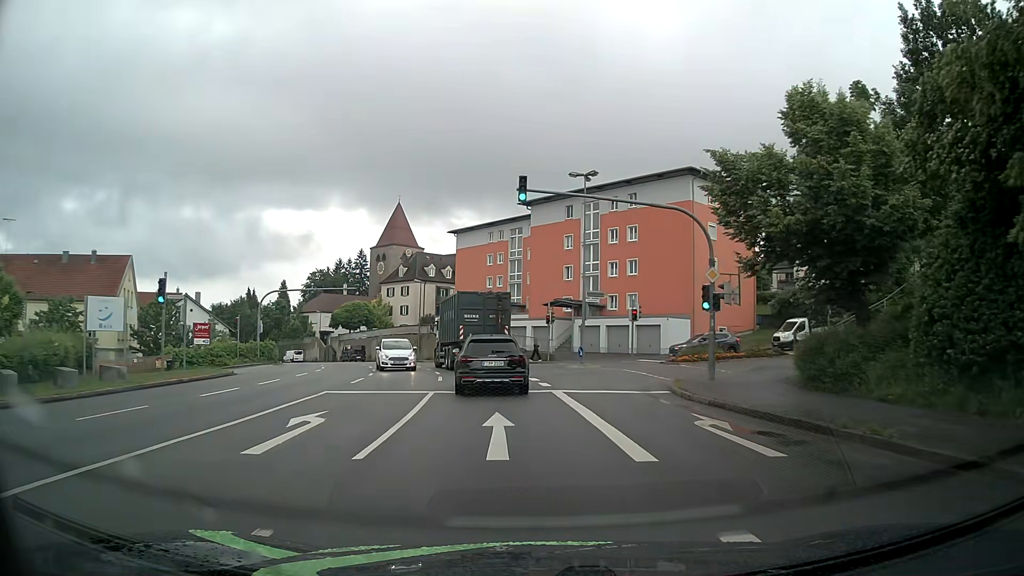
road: tertiary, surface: asphalt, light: Day
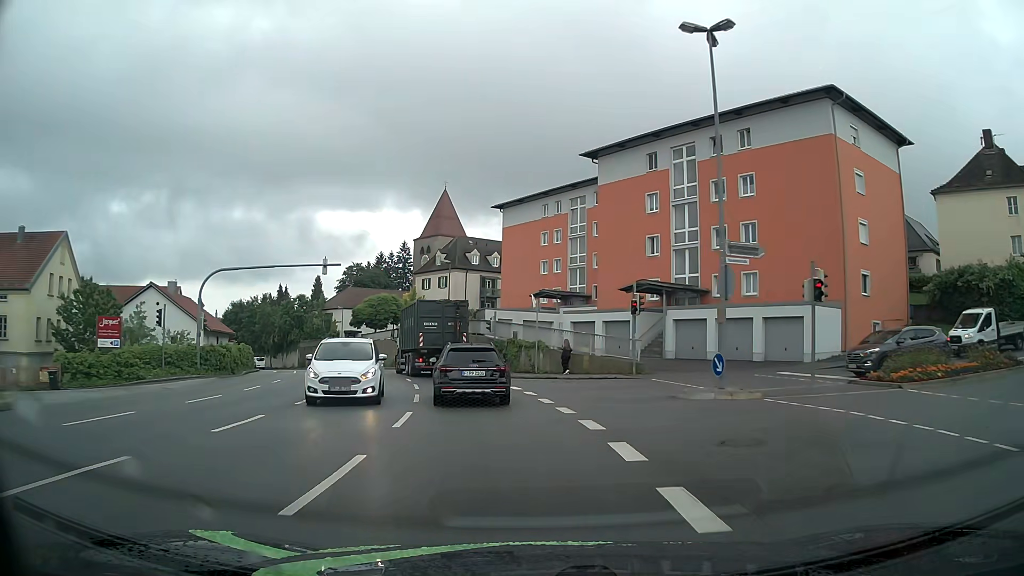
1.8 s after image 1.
(-0.8, +17.8) m; -5°
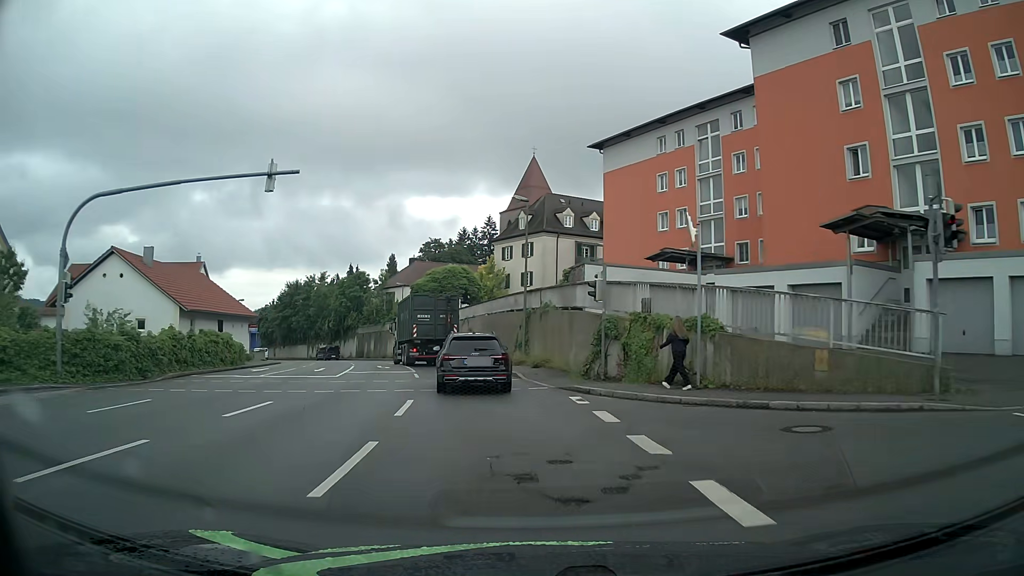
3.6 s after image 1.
(-1.4, +18.0) m; -9°
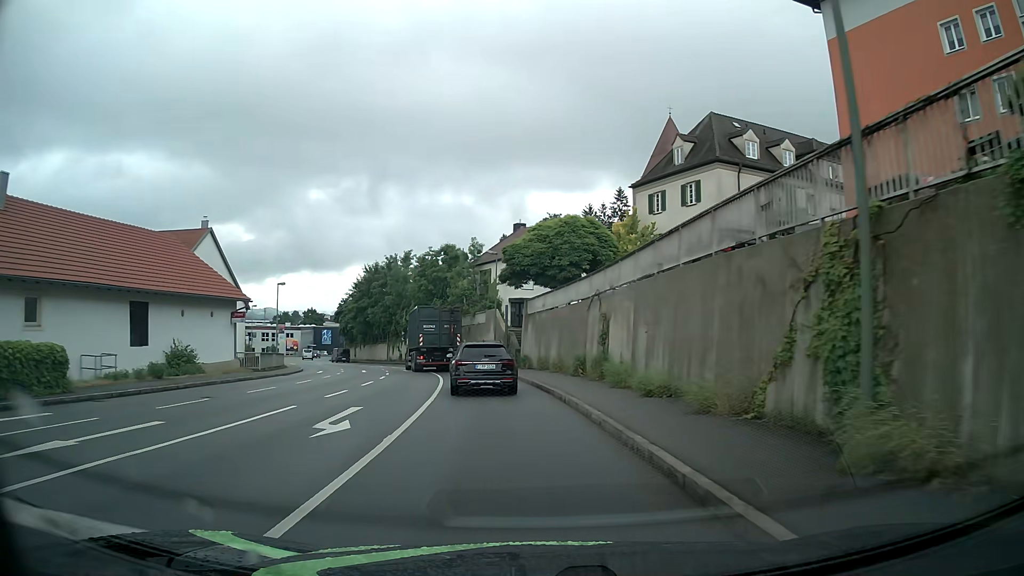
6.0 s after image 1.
(-2.3, +25.2) m; -11°
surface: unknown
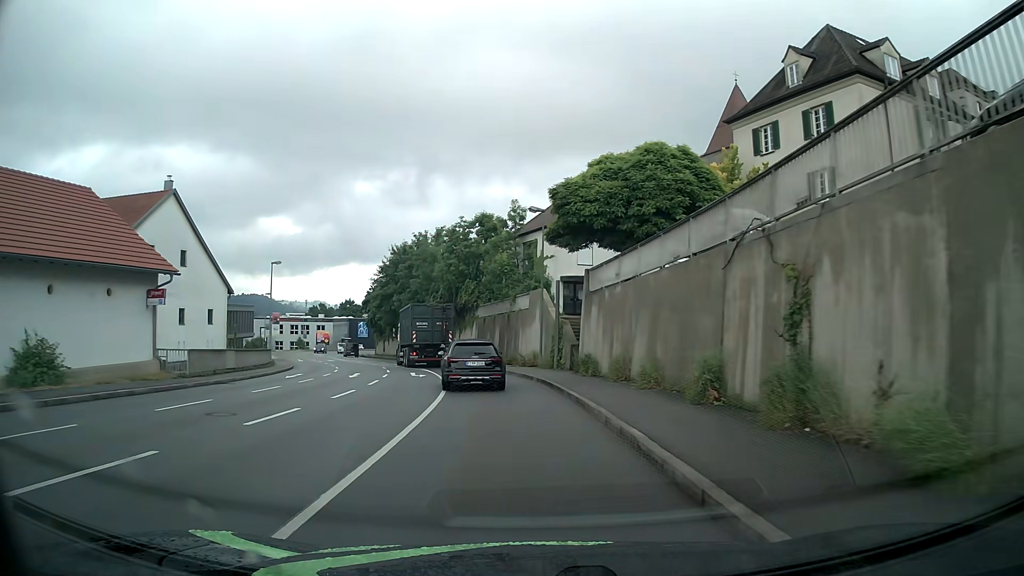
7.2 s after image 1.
(-0.5, +13.4) m; -4°
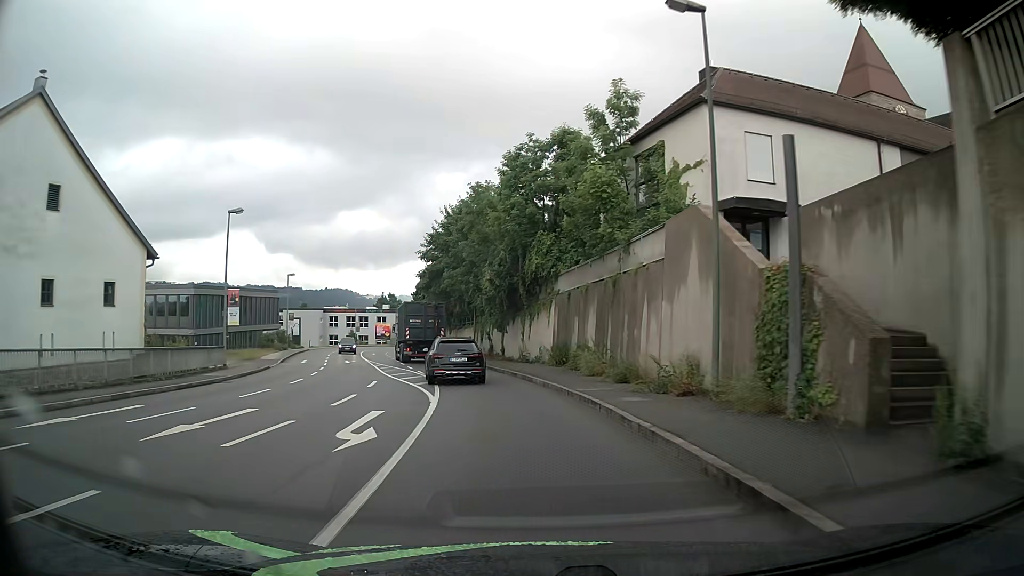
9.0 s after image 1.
(-1.2, +21.0) m; -7°
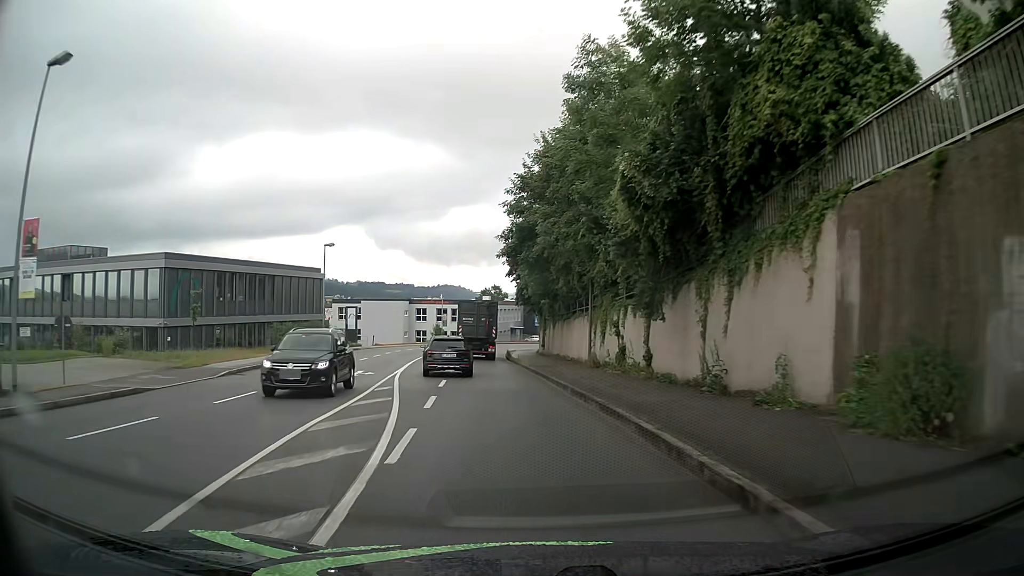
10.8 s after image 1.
(-1.9, +21.6) m; -9°
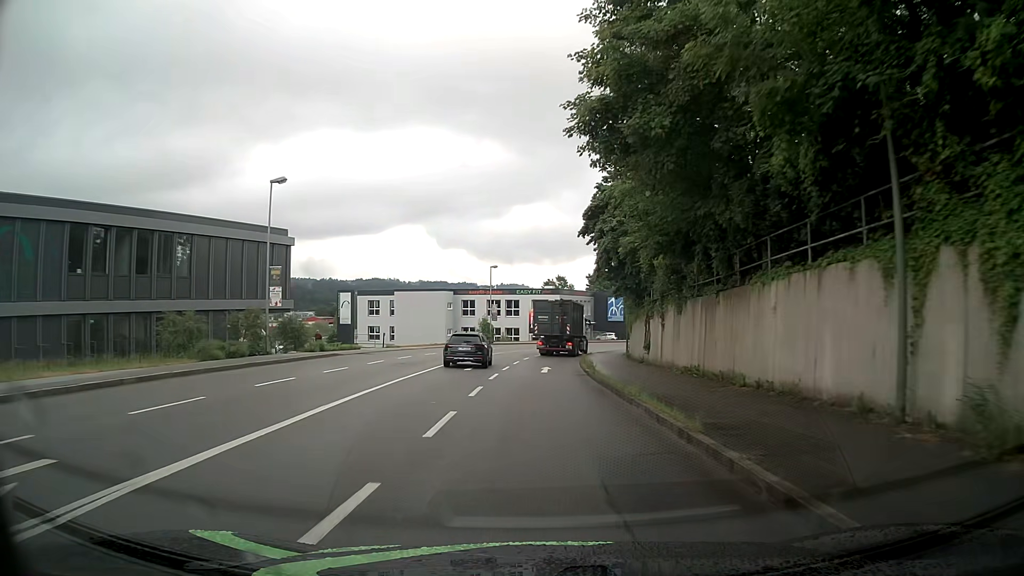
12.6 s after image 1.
(-1.6, +22.4) m; -6°
